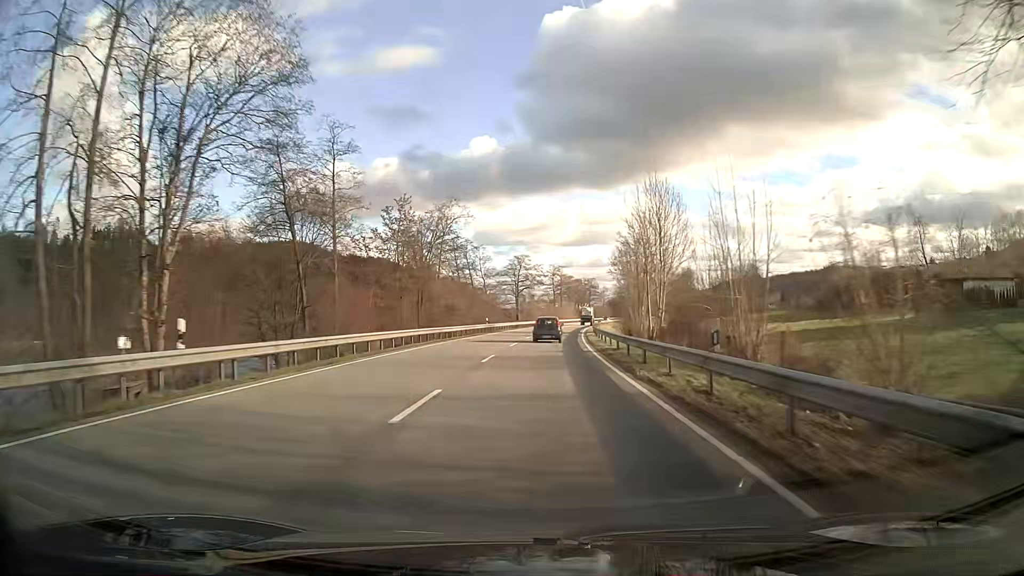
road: primary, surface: asphalt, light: Day
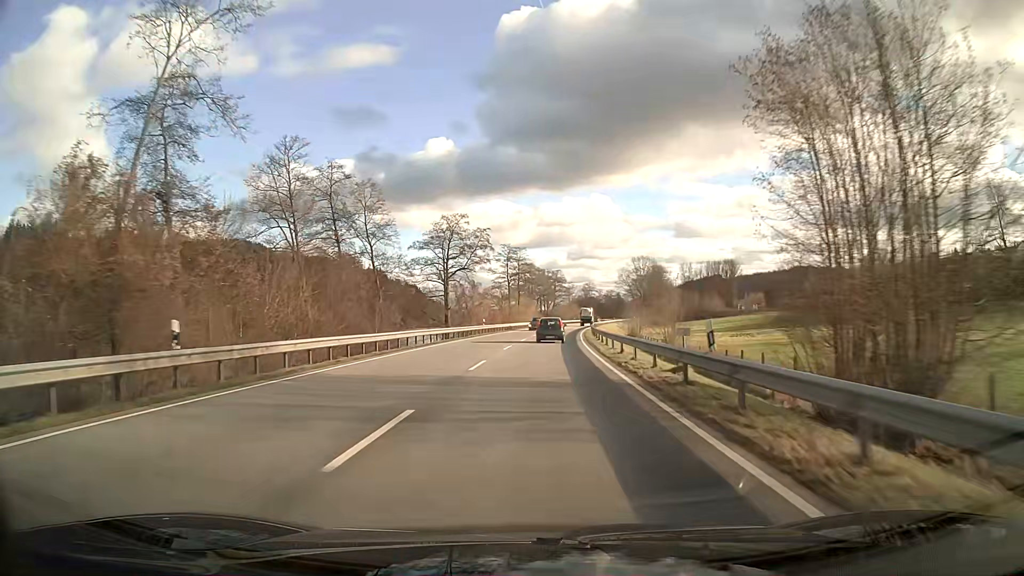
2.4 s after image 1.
(+1.6, +50.4) m; +4°
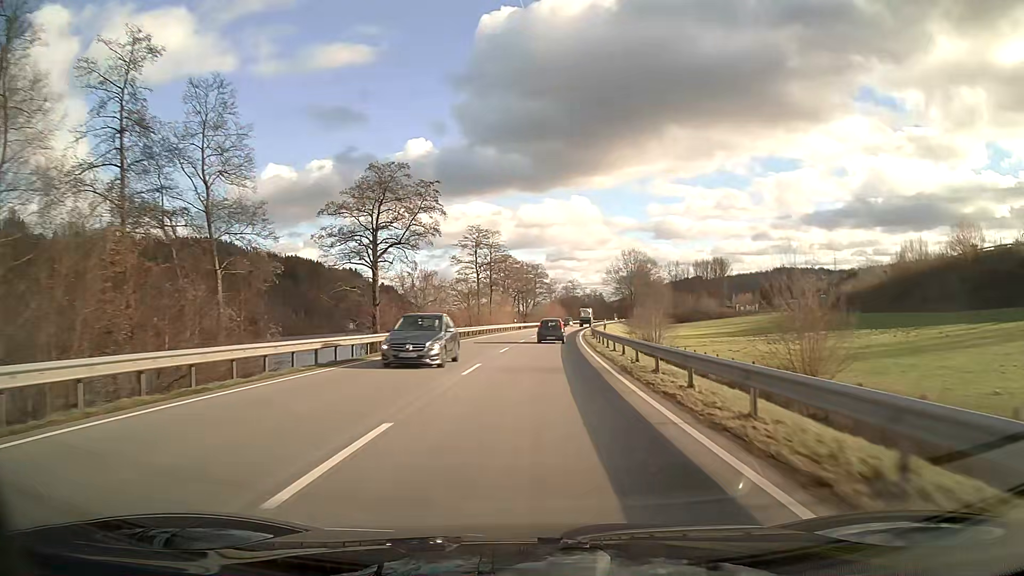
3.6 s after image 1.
(+0.4, +25.1) m; +2°
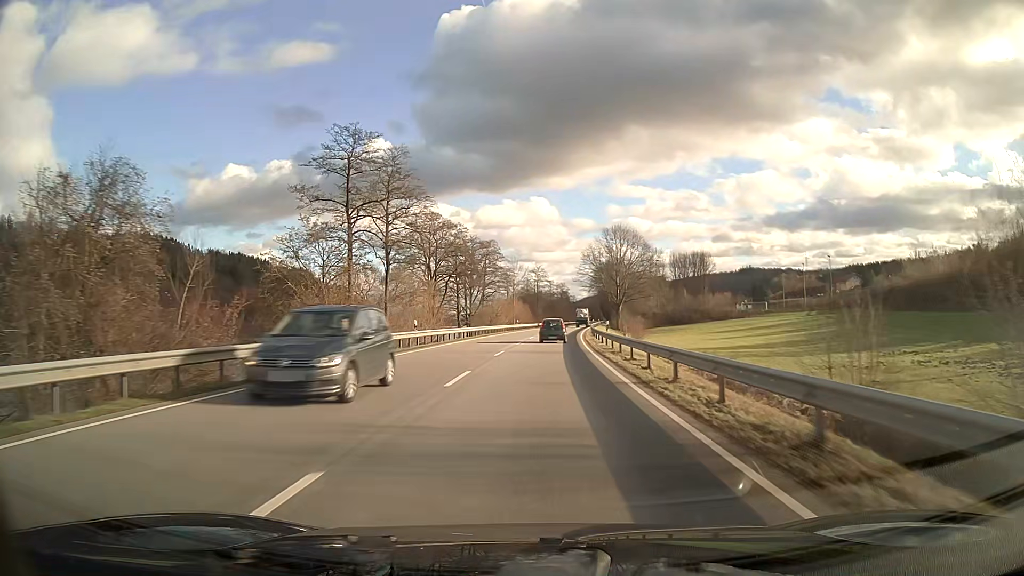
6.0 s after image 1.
(+1.6, +50.6) m; +3°
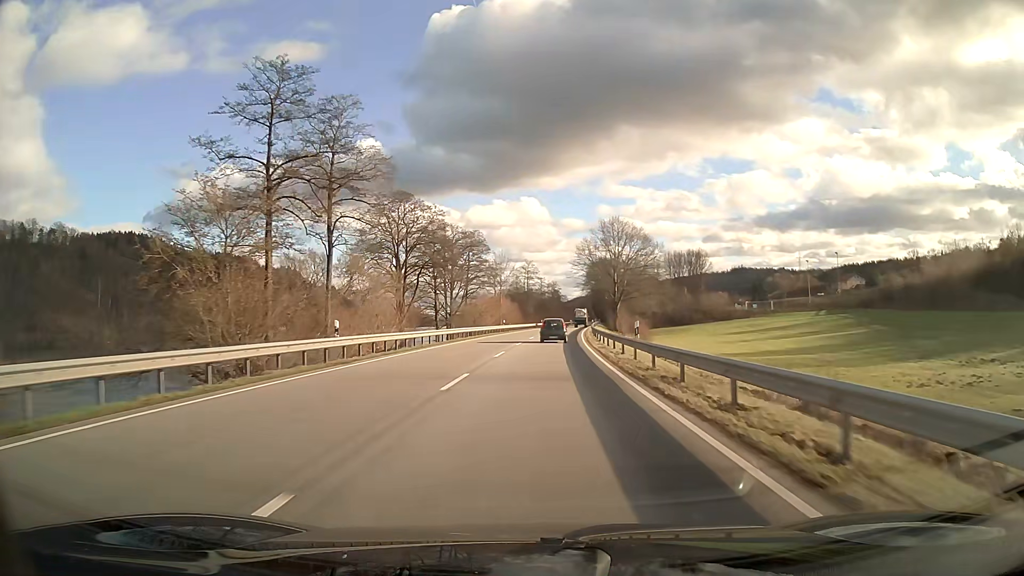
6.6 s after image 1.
(+0.1, +12.8) m; +1°
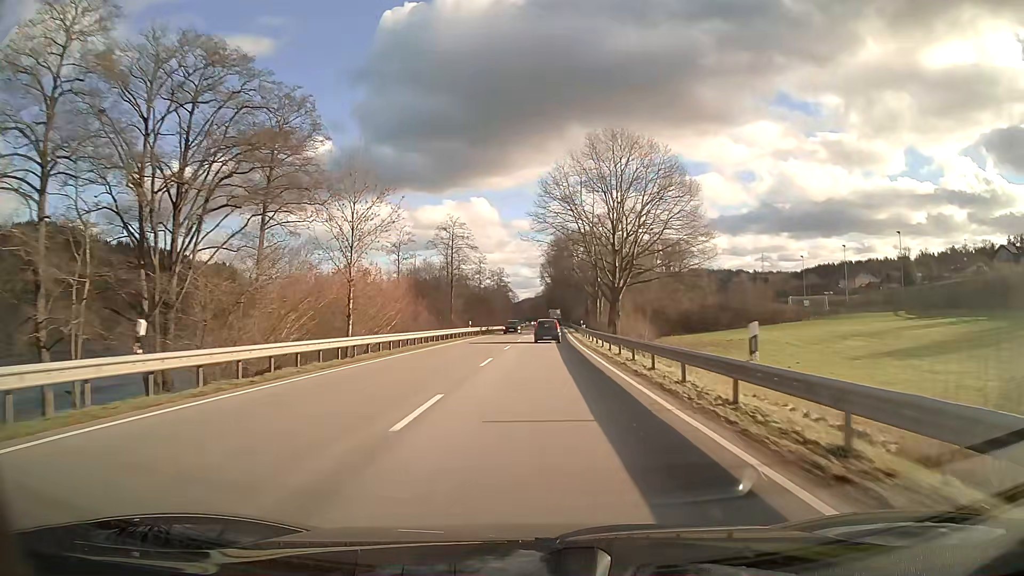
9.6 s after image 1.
(+2.4, +64.4) m; +4°
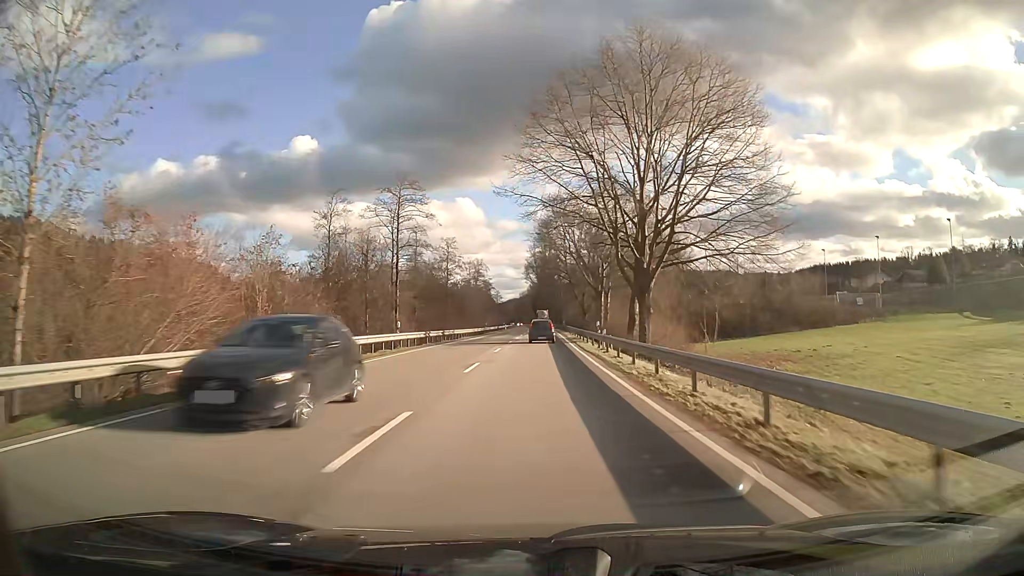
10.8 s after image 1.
(+0.3, +26.2) m; +1°
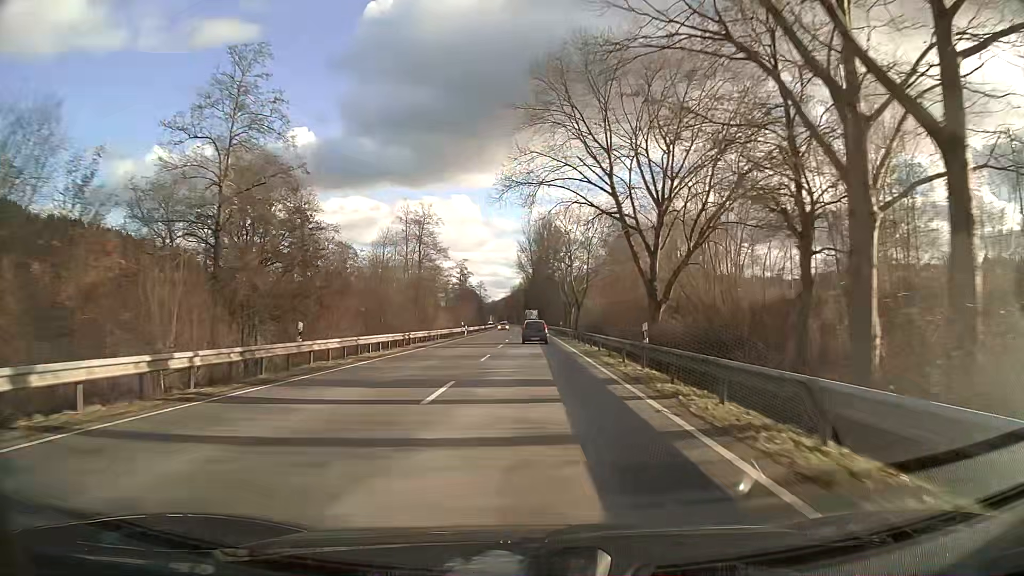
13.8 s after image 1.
(+0.4, +66.3) m; 0°
